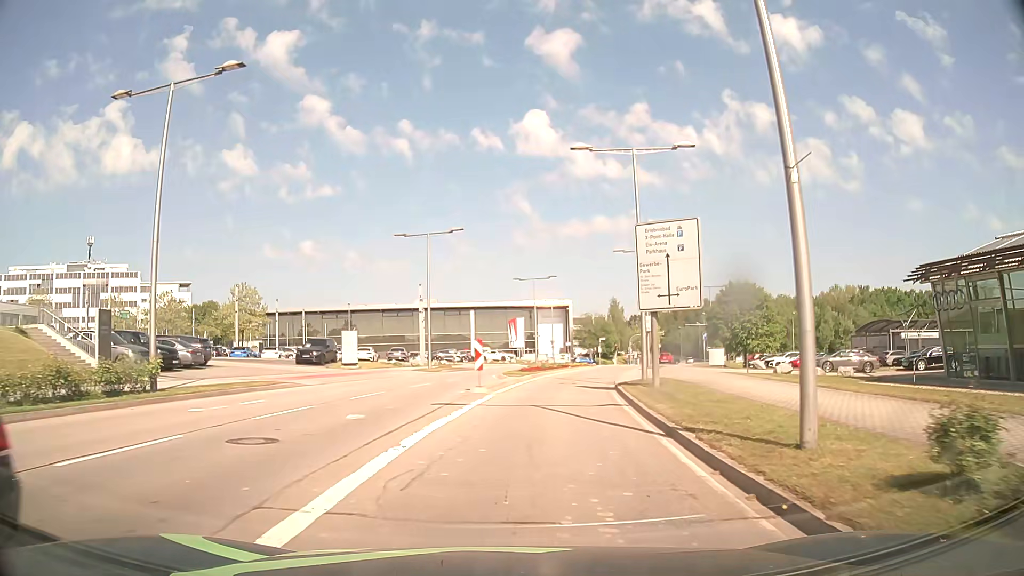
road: secondary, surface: asphalt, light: Day
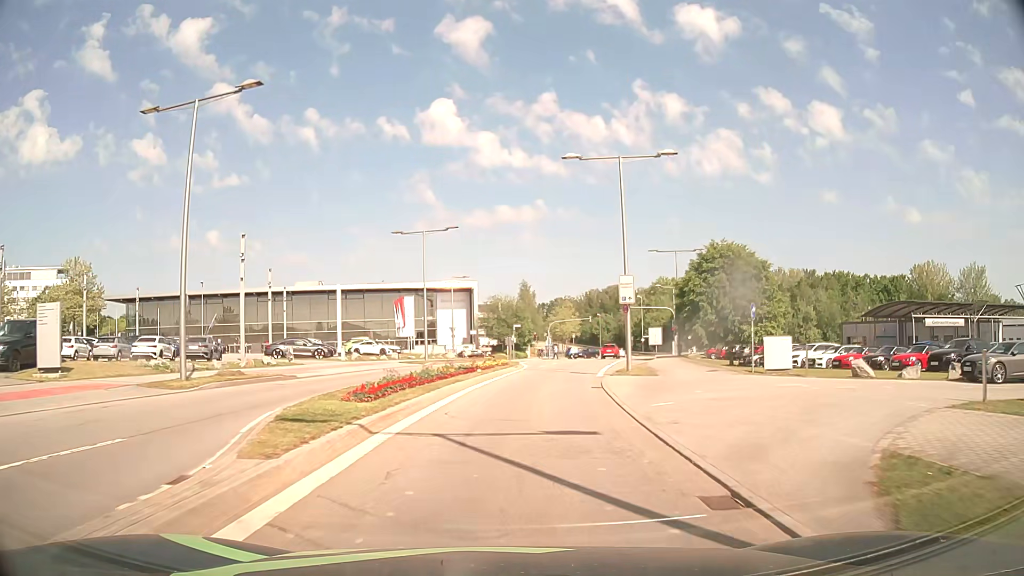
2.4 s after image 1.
(+1.8, +24.5) m; +8°
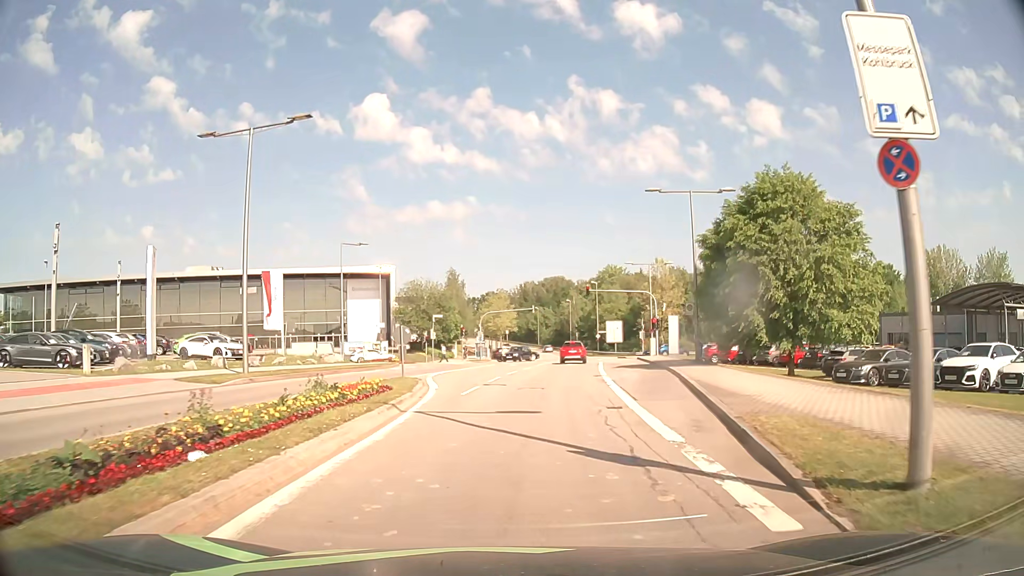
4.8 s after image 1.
(+1.2, +22.8) m; +6°
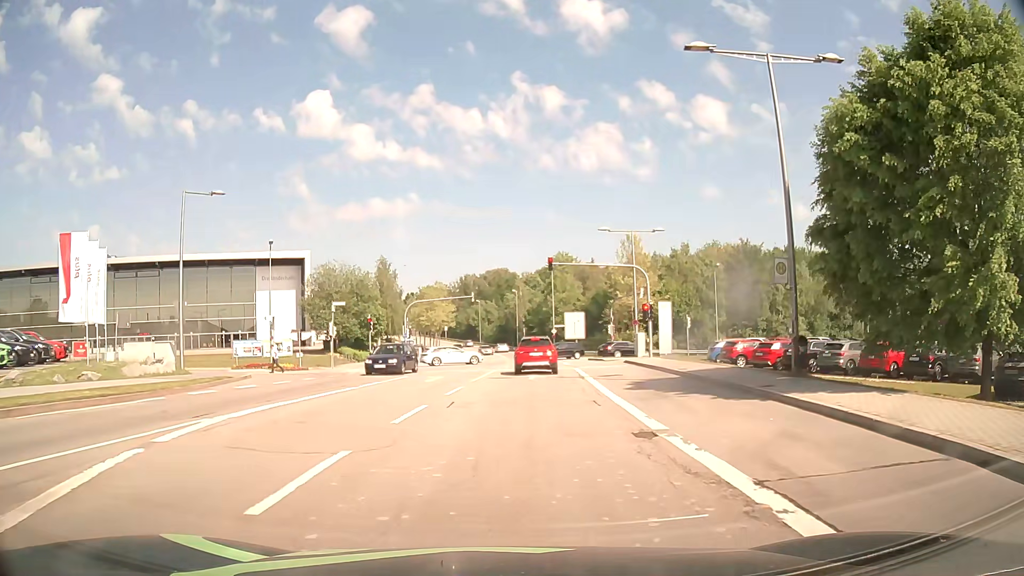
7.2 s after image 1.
(+0.9, +18.2) m; +5°
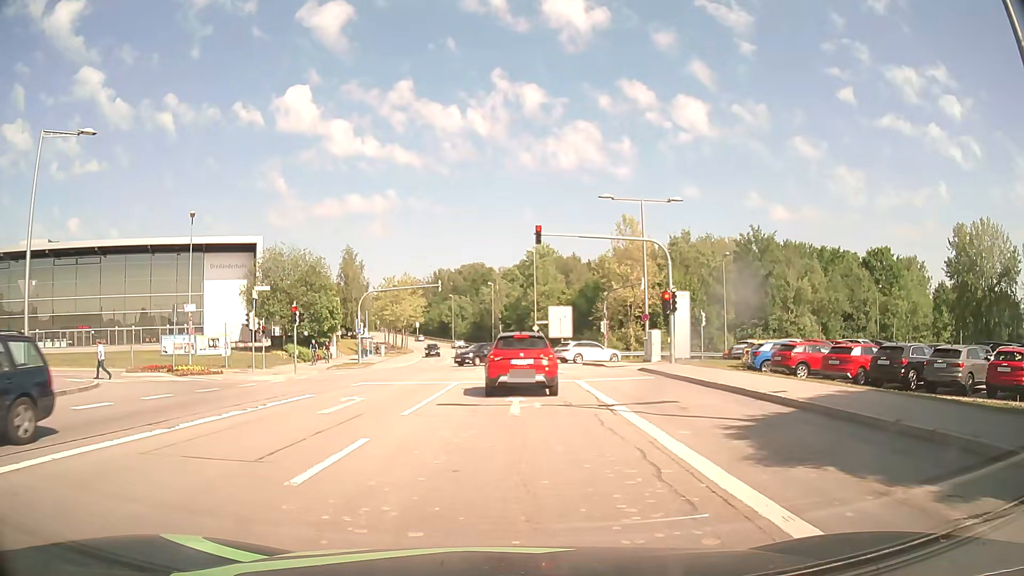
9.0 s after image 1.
(+0.2, +10.6) m; +2°
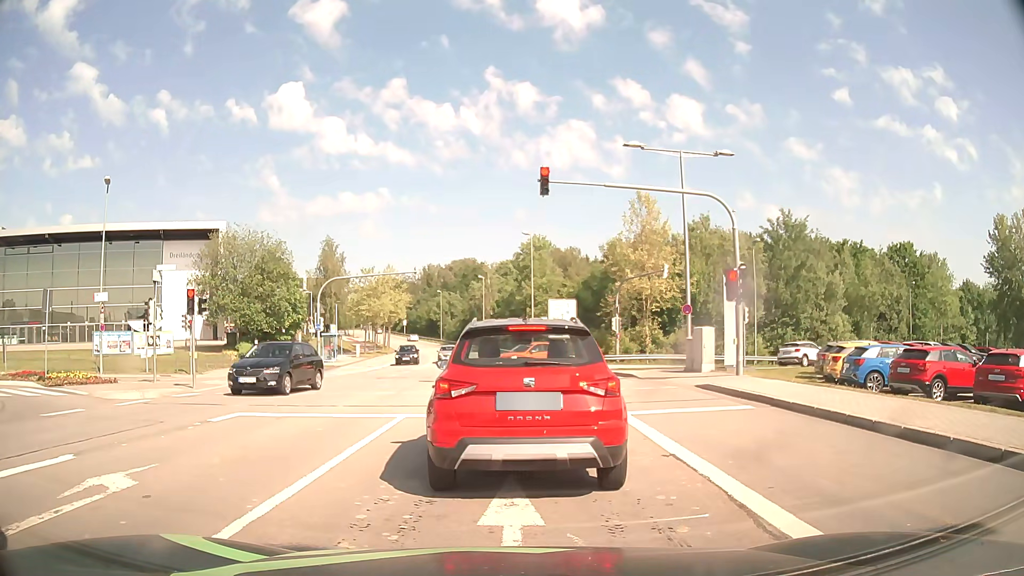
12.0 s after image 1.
(+0.1, +9.6) m; 0°
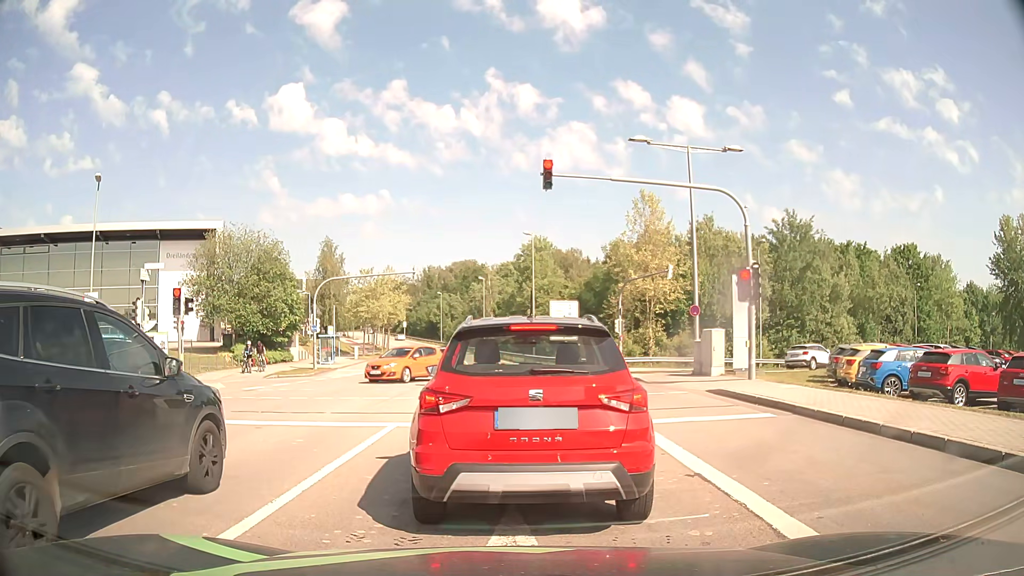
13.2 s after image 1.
(0.0, +0.9) m; 0°
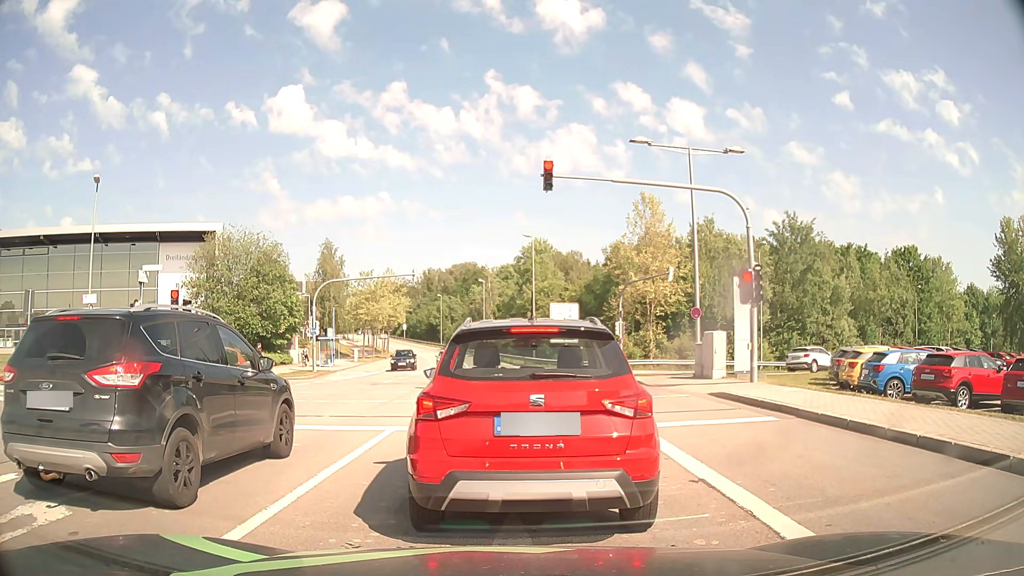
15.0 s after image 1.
(0.0, +0.2) m; 0°
(0, +10) (0, +20) (0, +30) (0, +40) (0, +50) (-1, +60) (-2, +70) (-3, +80) (-5, +90) (-7, +100) m
